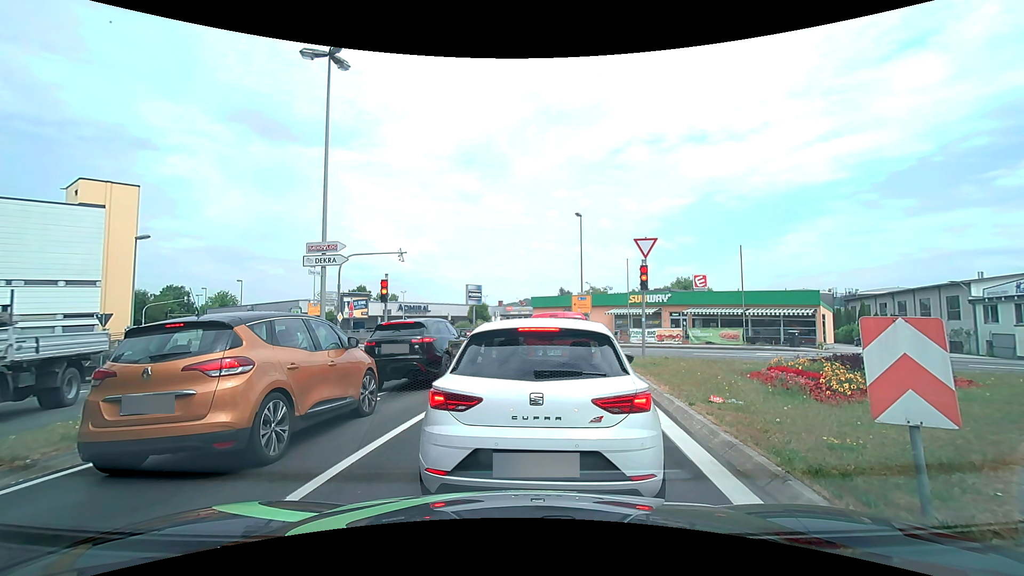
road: tertiary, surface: asphalt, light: Day
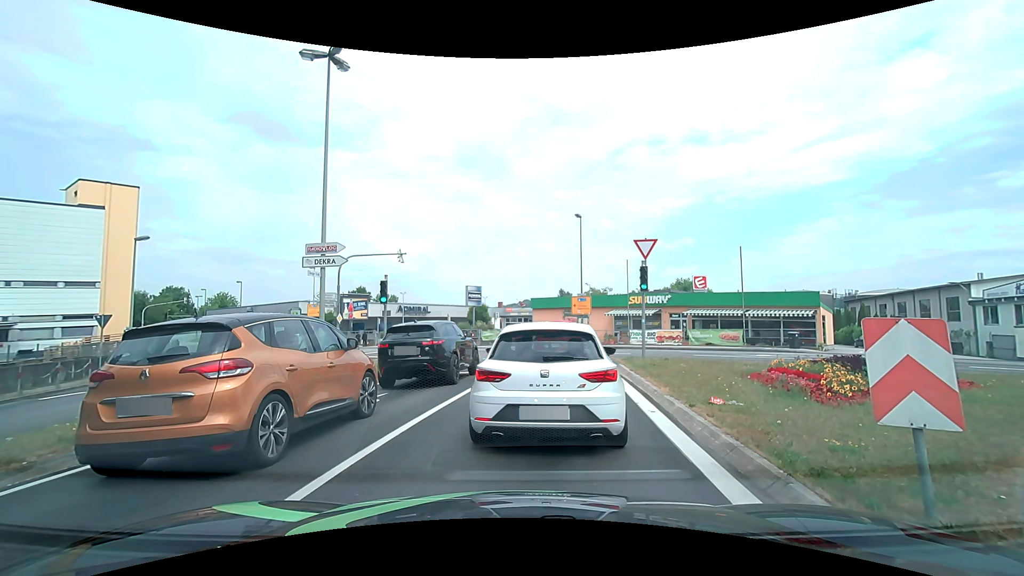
(0.0, 0.0) m; 0°
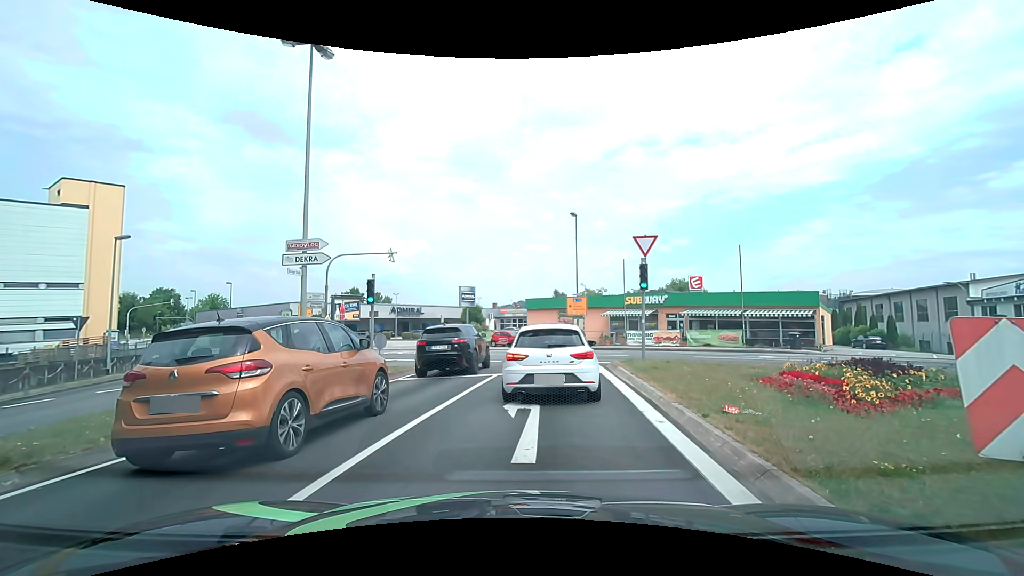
(0.0, +0.9) m; +2°
